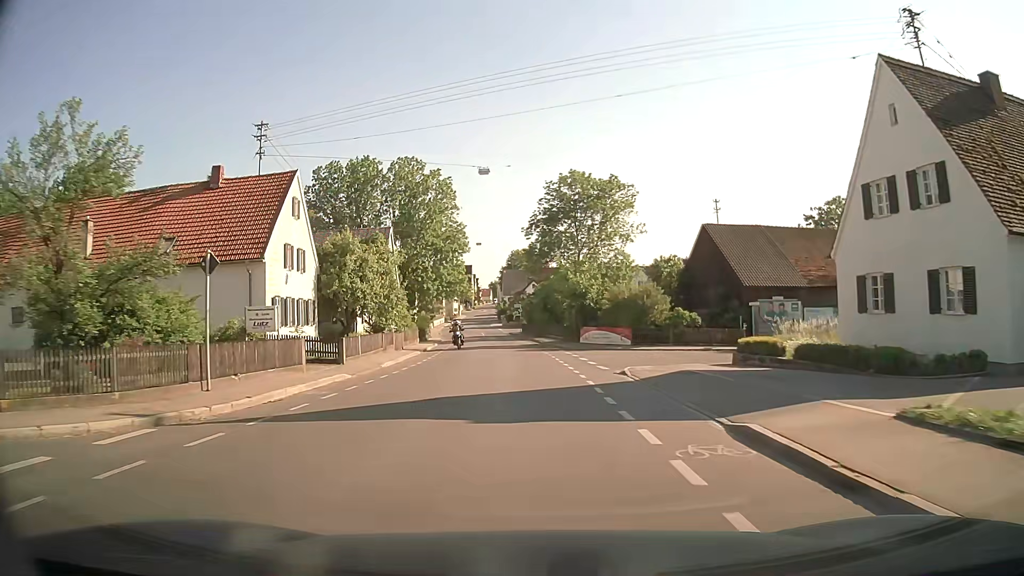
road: tertiary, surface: asphalt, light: Day
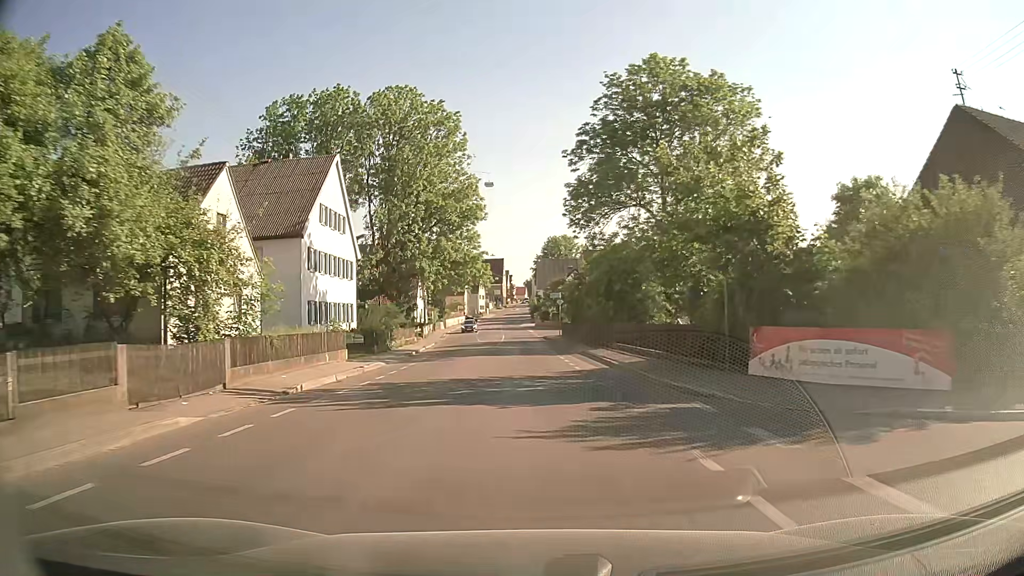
(-0.6, +29.7) m; -3°
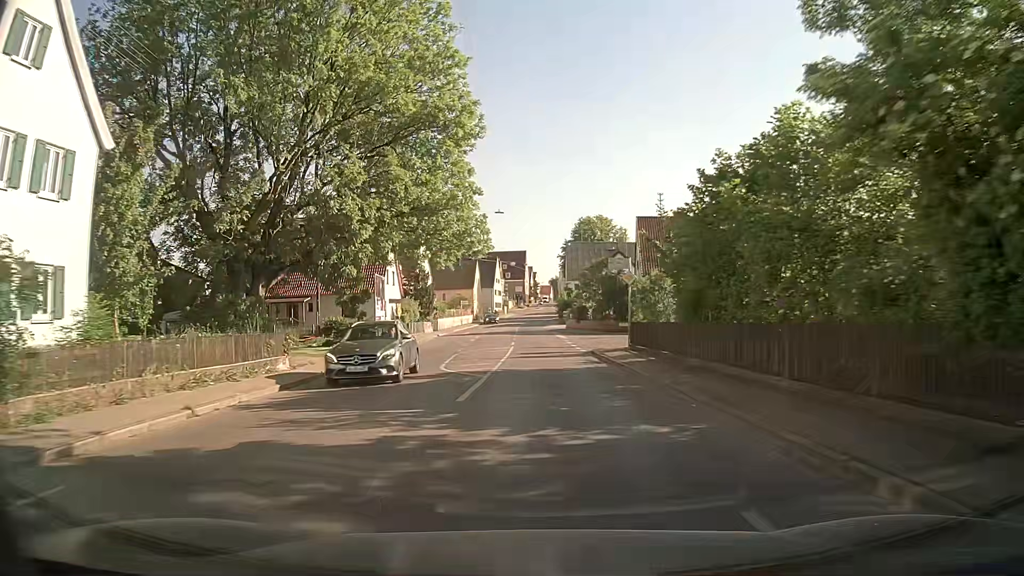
(-0.4, +30.5) m; -2°
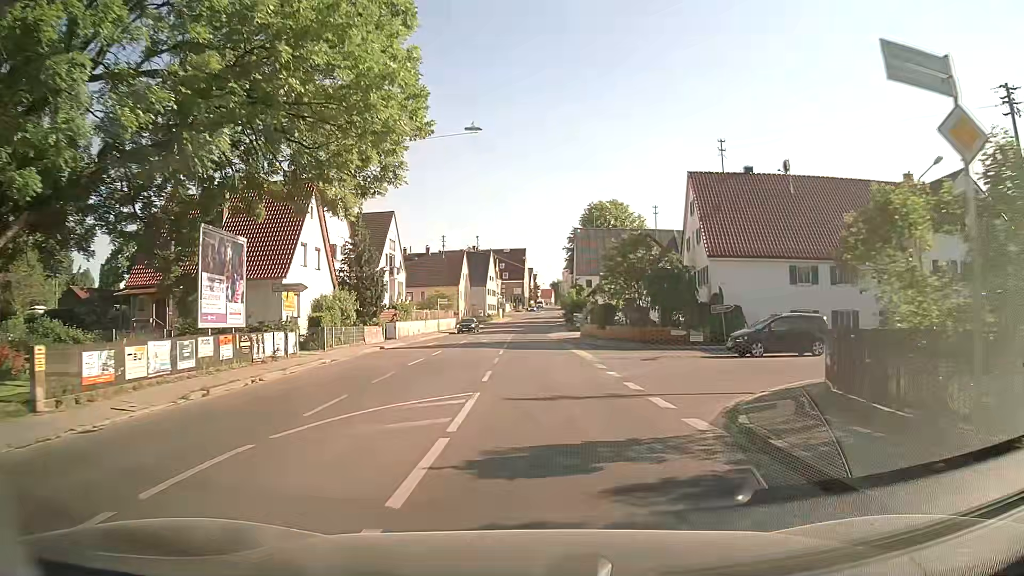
(0.0, +21.4) m; 0°
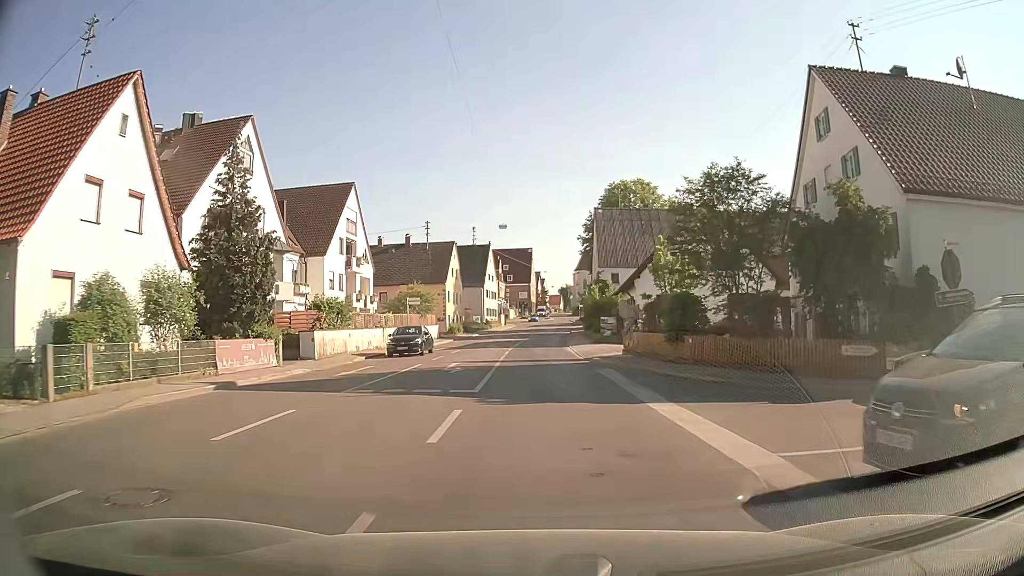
(-0.1, +19.6) m; -1°
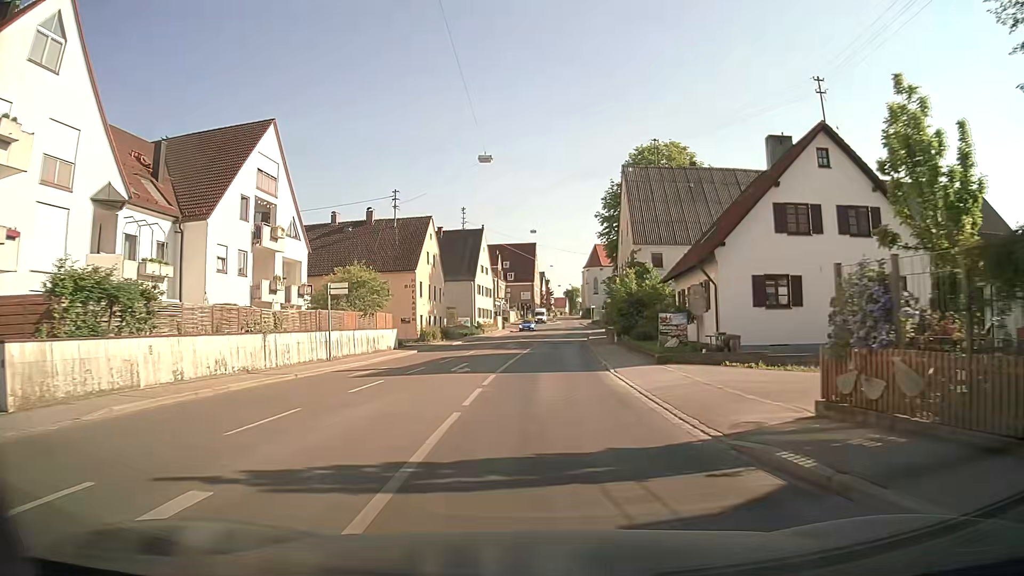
(-0.2, +19.4) m; 0°
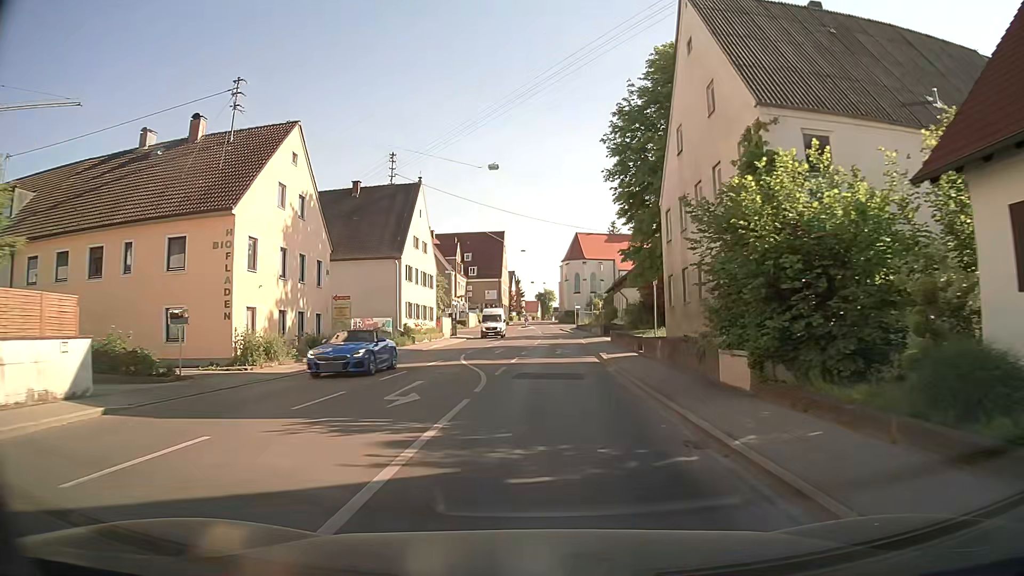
(+0.4, +27.5) m; +3°
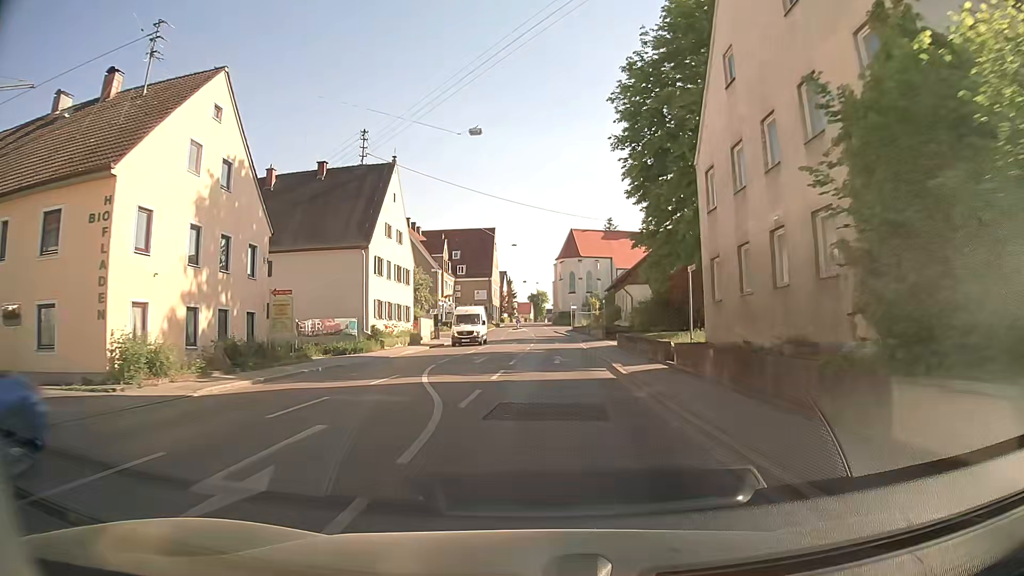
(0.0, +7.1) m; 0°
(0, +10) (0, +20) (0, +30) (+1, +40) (+1, +50) (+1, +60) (+1, +70) (0, +80) (0, +90) (0, +100) m
